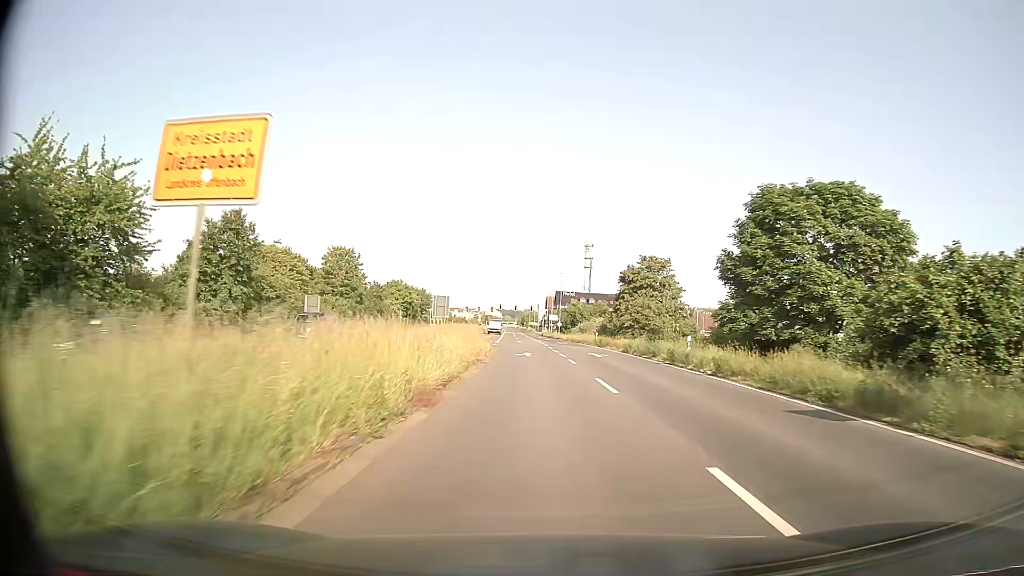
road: primary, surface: asphalt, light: Day
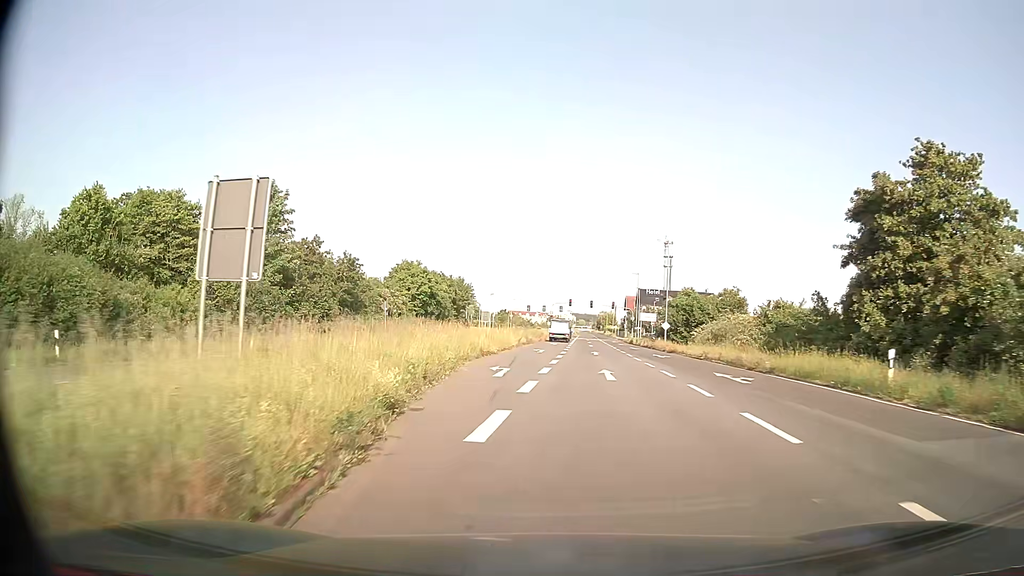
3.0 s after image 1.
(-1.6, +41.5) m; -6°
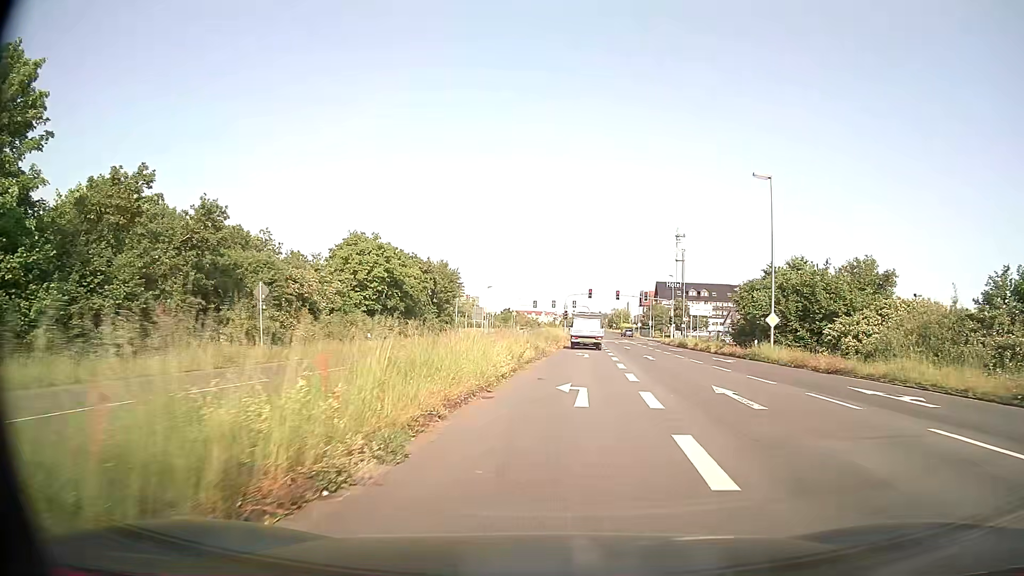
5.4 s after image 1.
(-0.8, +25.9) m; -1°
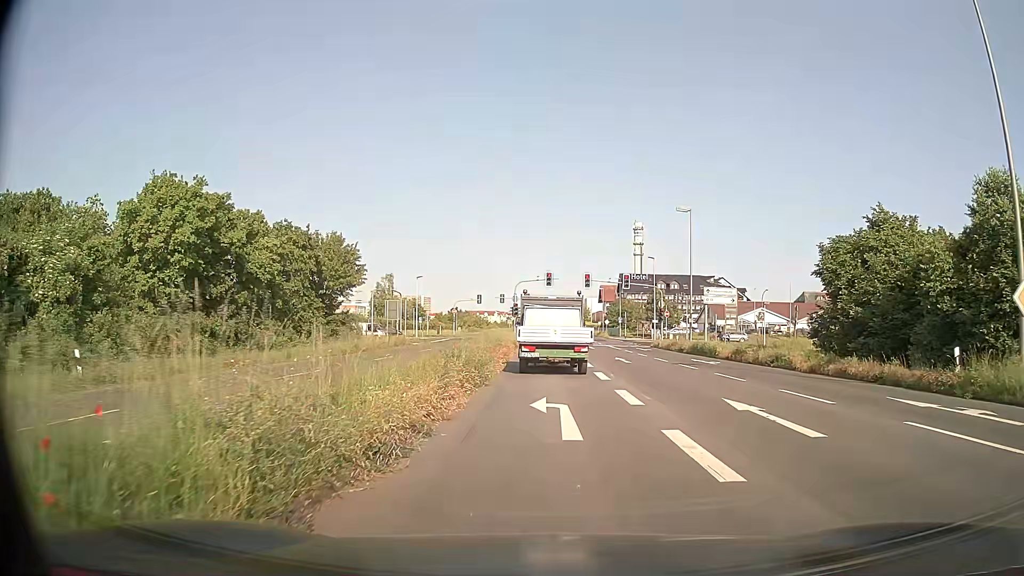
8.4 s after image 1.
(+1.0, +23.3) m; +3°
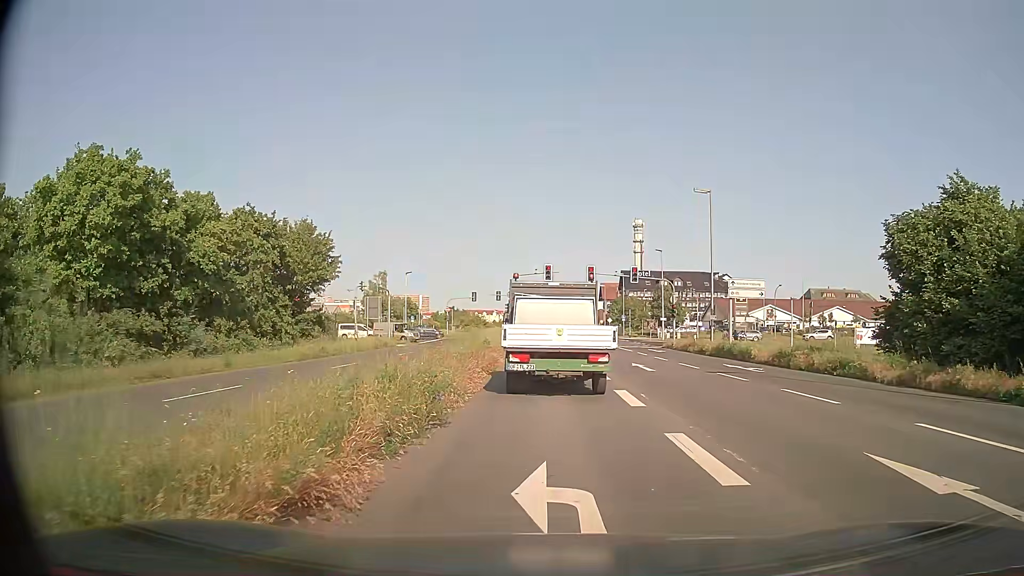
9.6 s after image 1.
(+0.1, +6.1) m; +1°
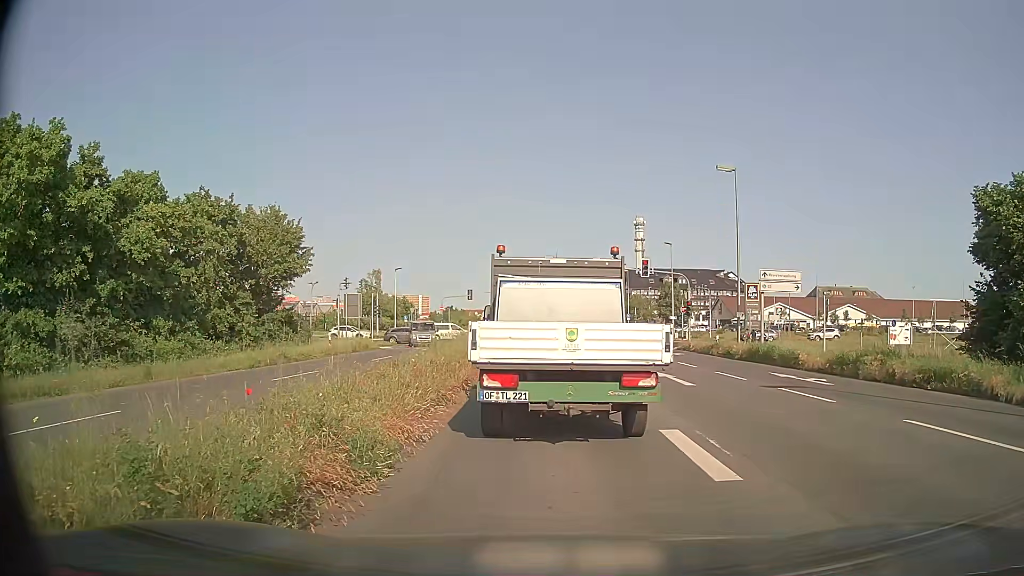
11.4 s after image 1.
(0.0, +5.4) m; 0°
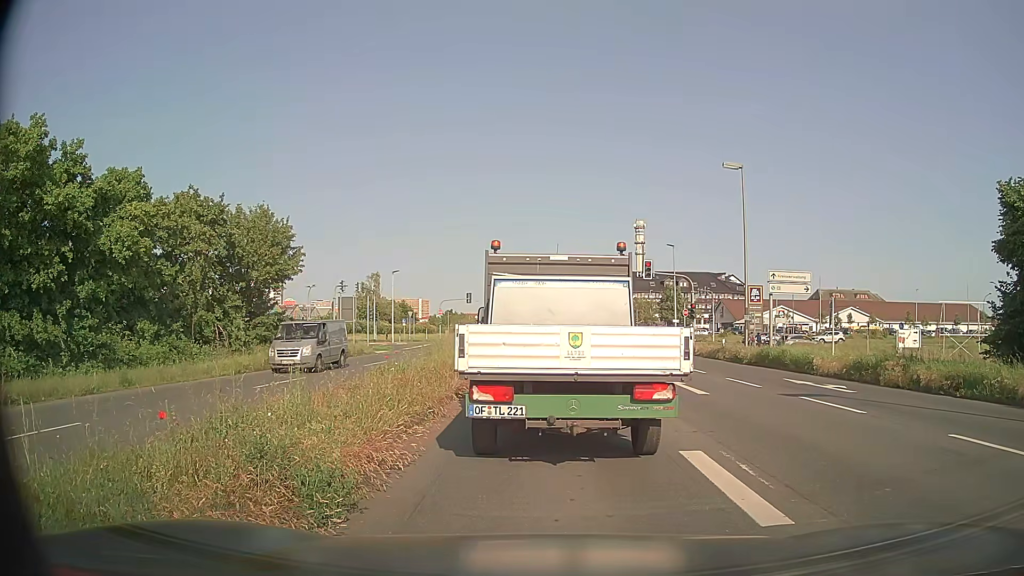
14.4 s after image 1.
(0.0, +1.2) m; -1°
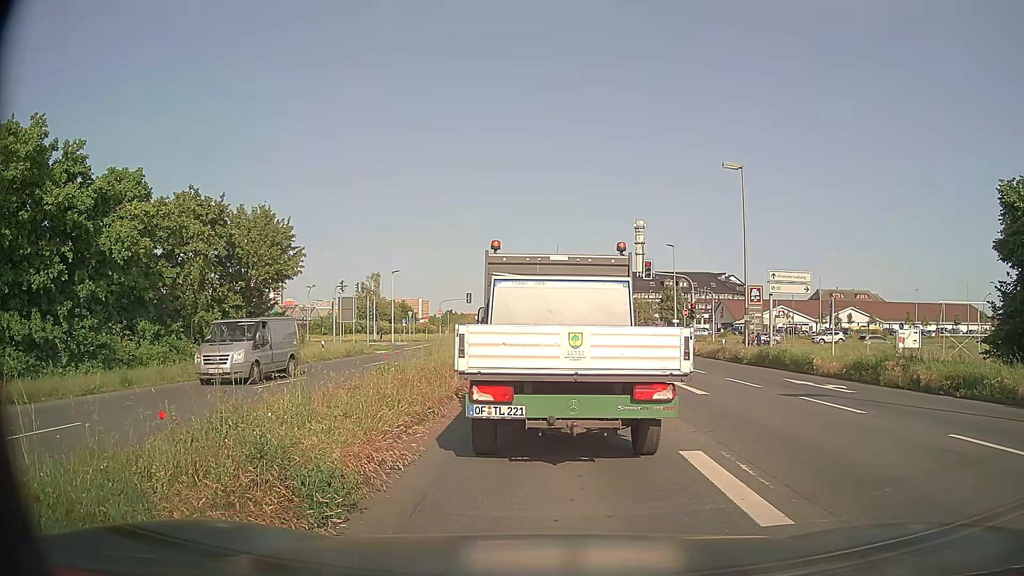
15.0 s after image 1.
(0.0, 0.0) m; 0°
